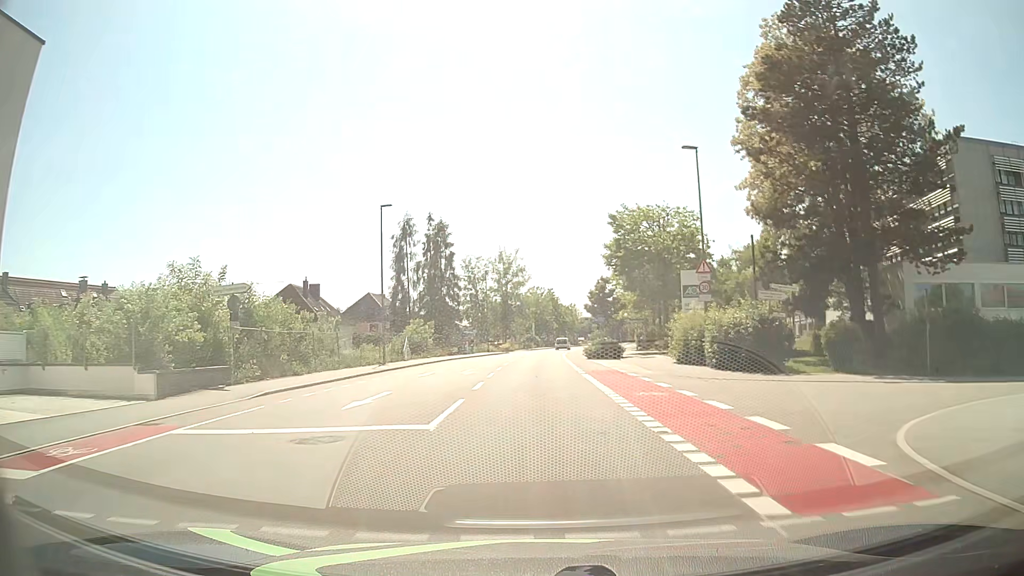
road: tertiary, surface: asphalt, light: Day
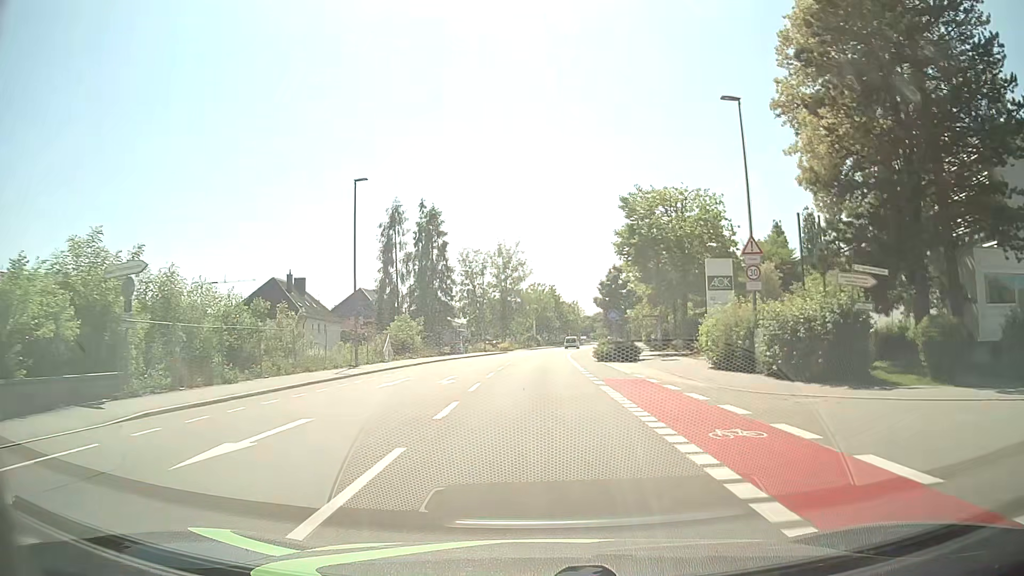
(+0.1, +7.0) m; 0°
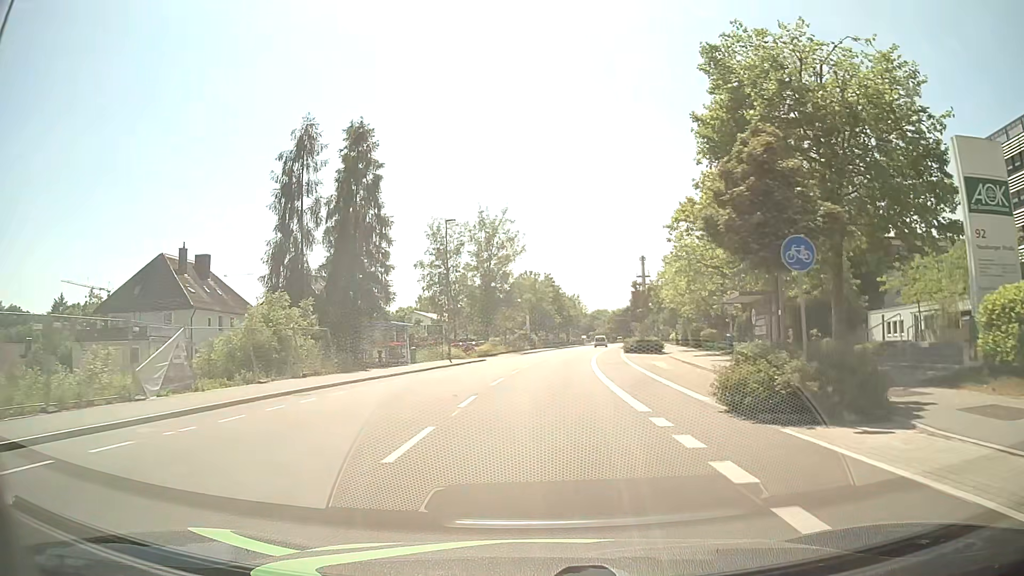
(0.0, +27.9) m; 0°
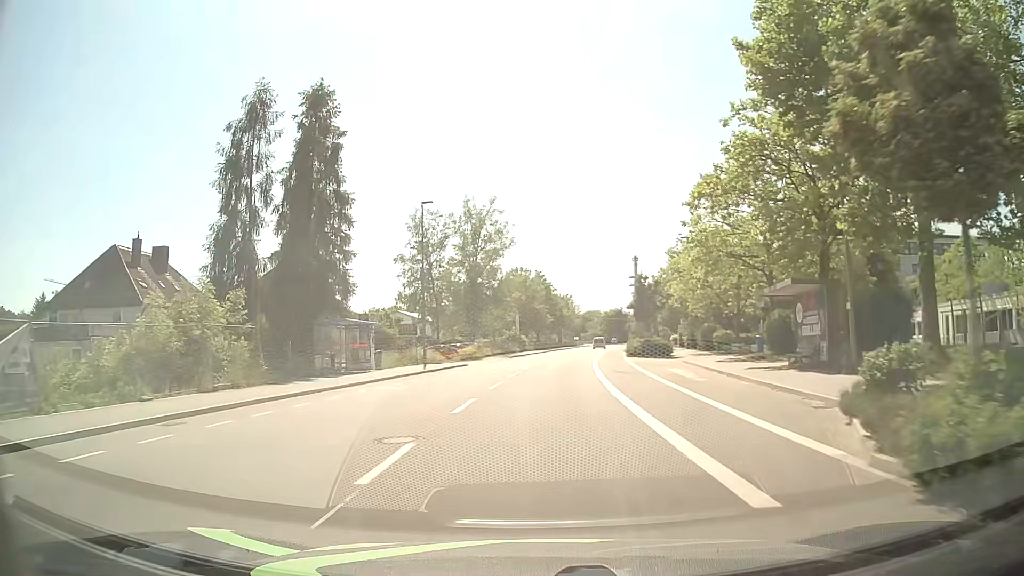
(0.0, +7.0) m; +1°
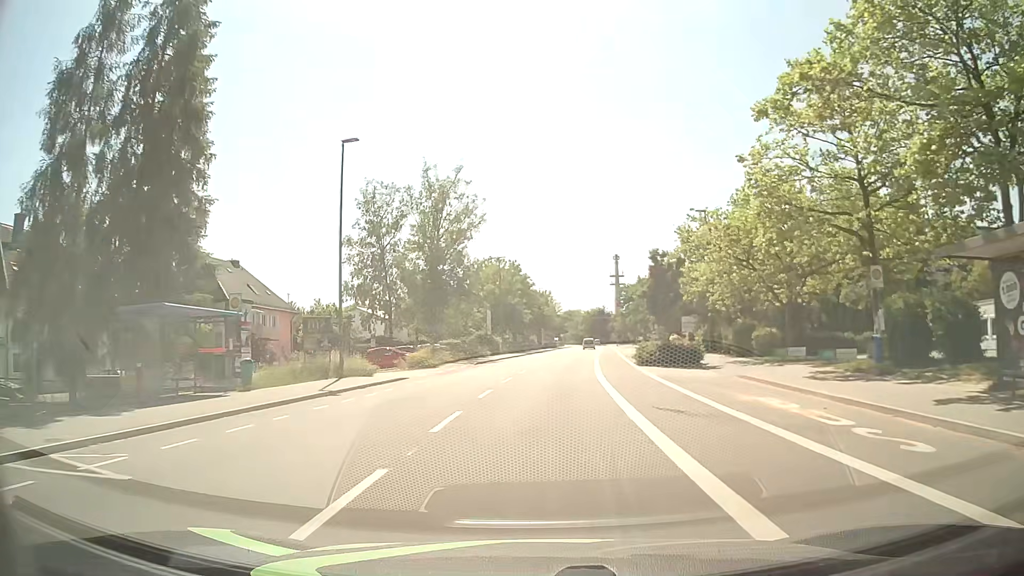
(+0.2, +14.0) m; +2°
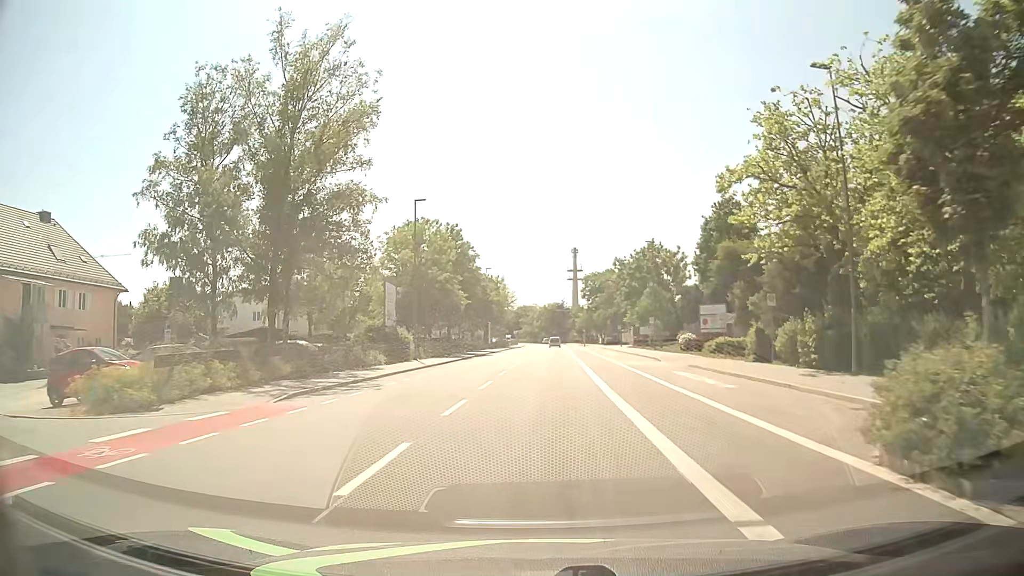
(+1.0, +28.1) m; +4°
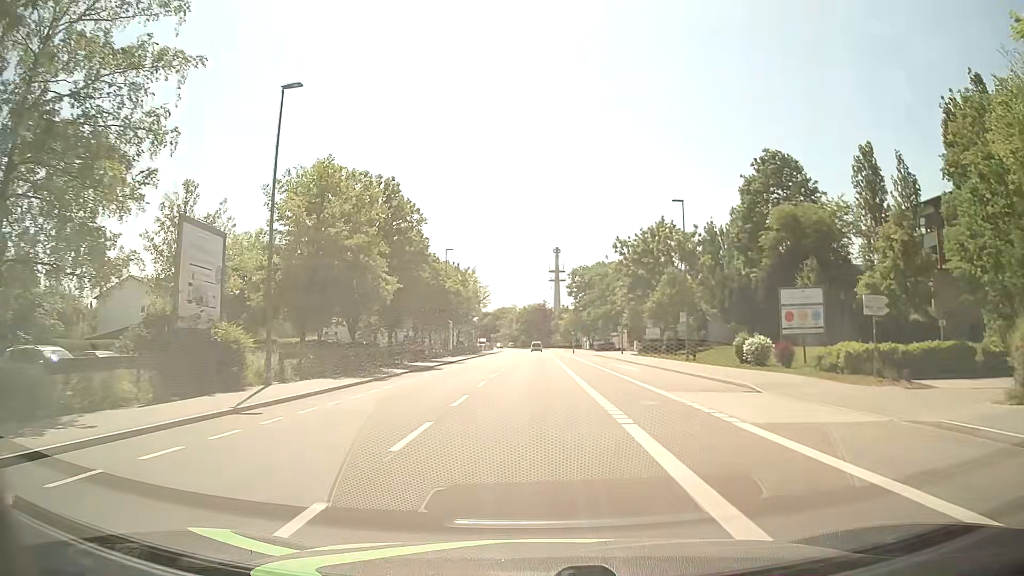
(+0.5, +21.3) m; +2°
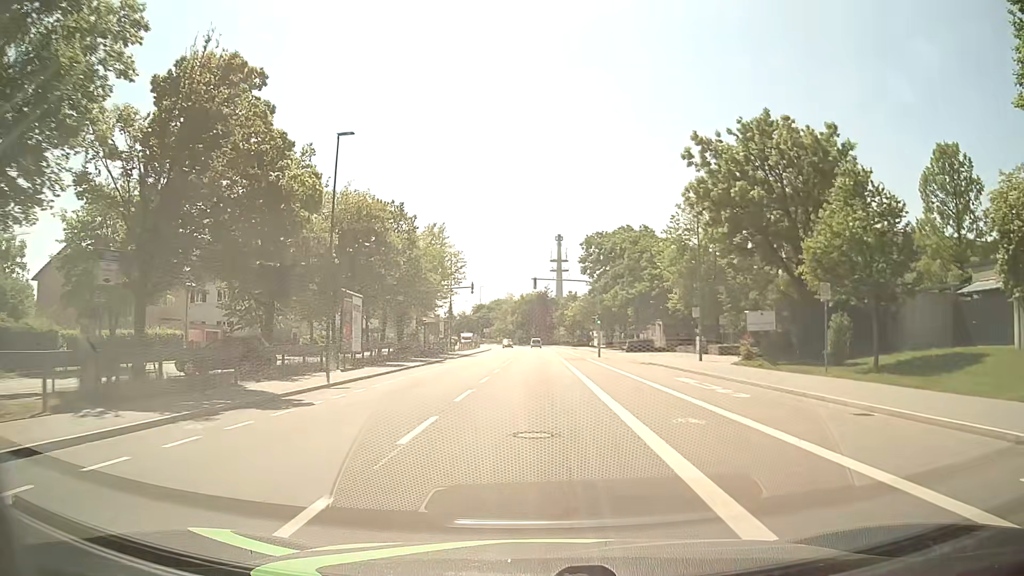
(+0.2, +36.0) m; 0°
(0, +10) (0, +20) (0, +30) (0, +40) (0, +50) (0, +60) (0, +70) (+1, +80) (+1, +90) (+1, +100) m
